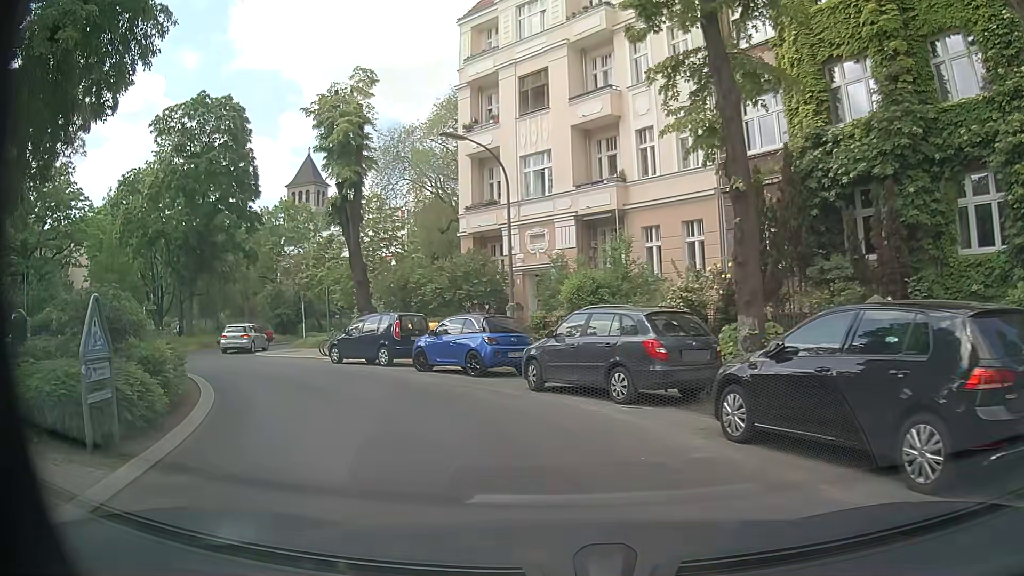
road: residential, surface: asphalt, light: Day
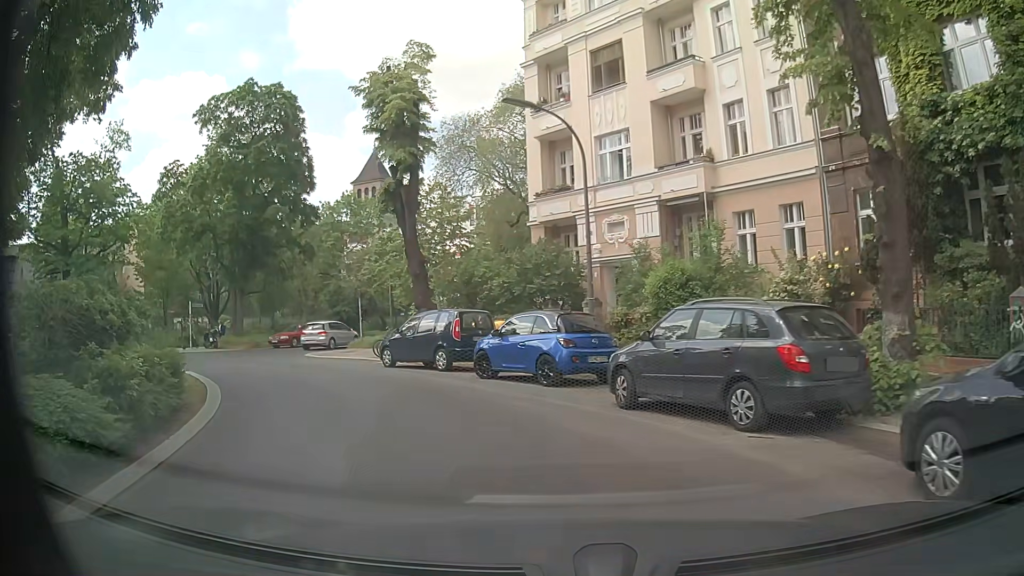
(-0.2, +2.7) m; -8°
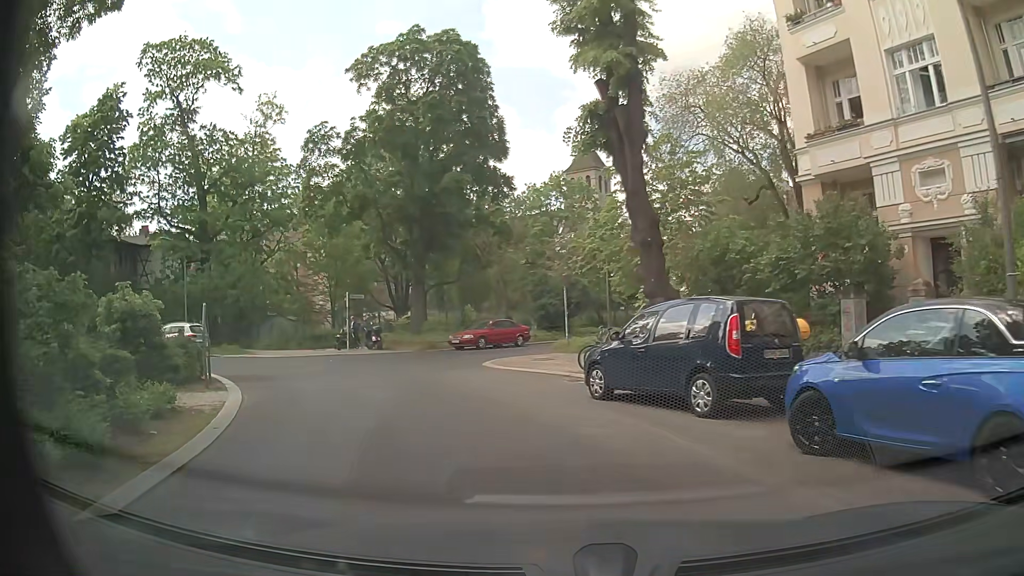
(-1.2, +8.5) m; -18°
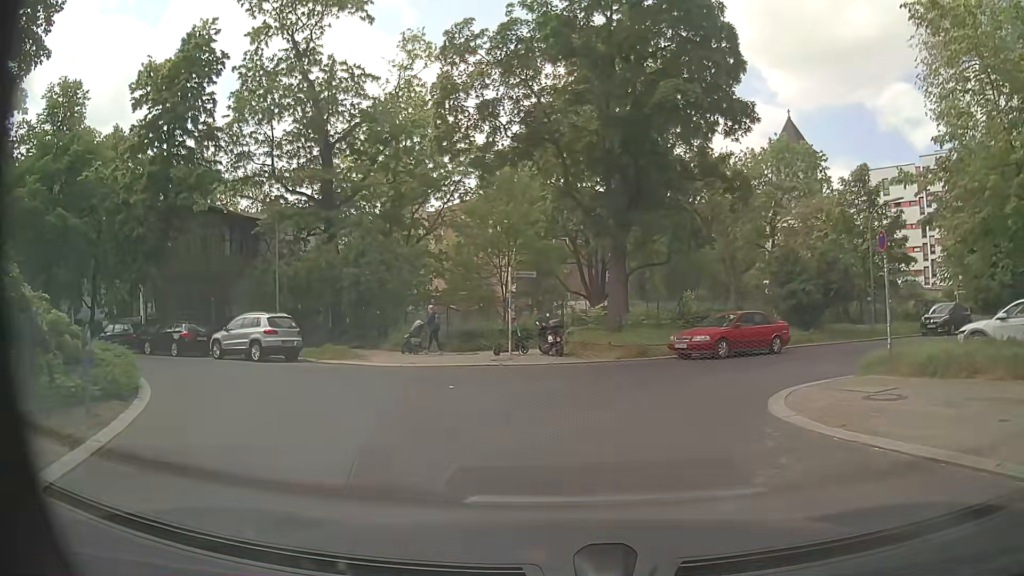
(-1.9, +11.6) m; -15°
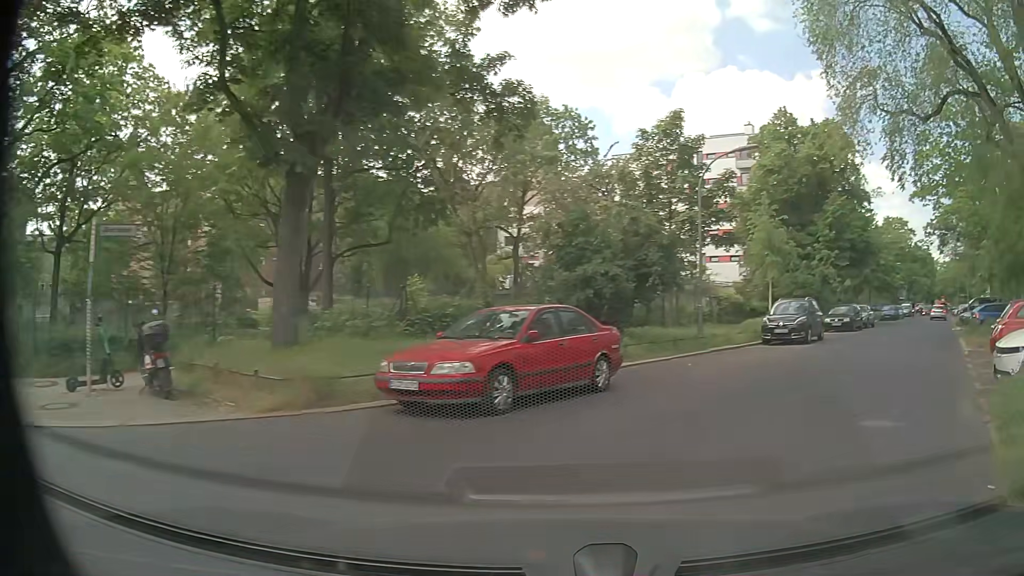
(+0.9, +11.1) m; +21°
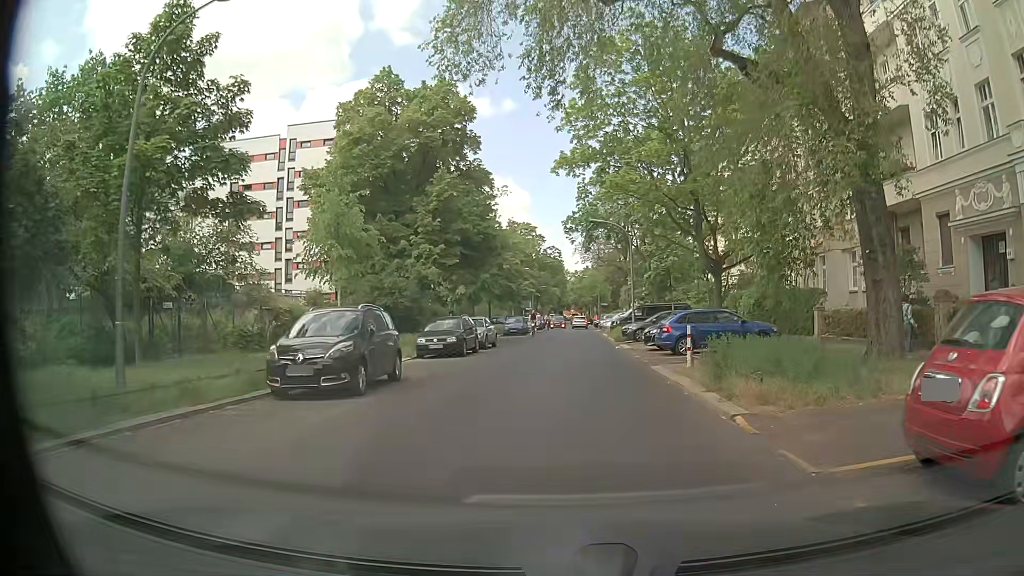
(+4.9, +11.1) m; +32°
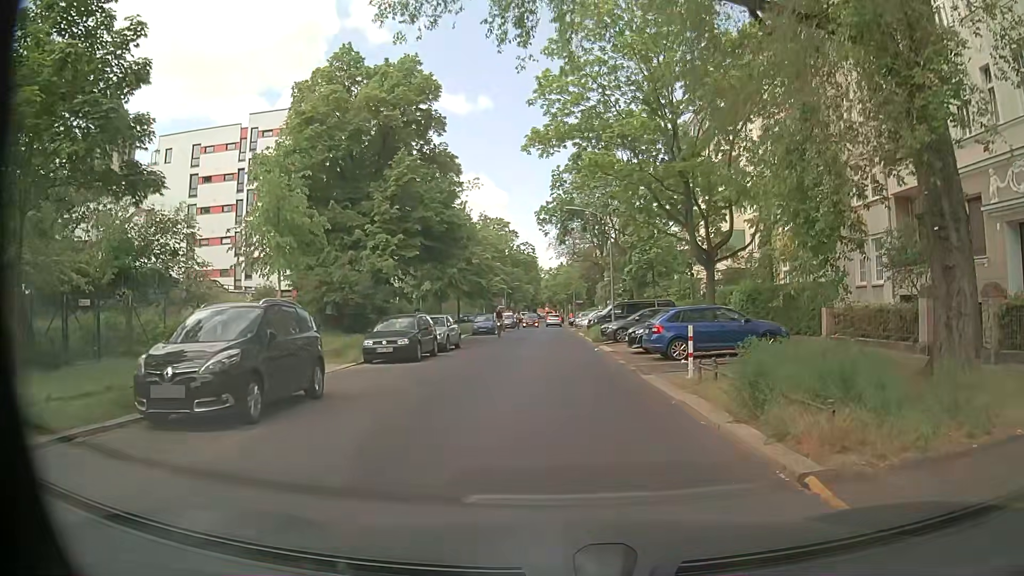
(+0.2, +3.5) m; +4°
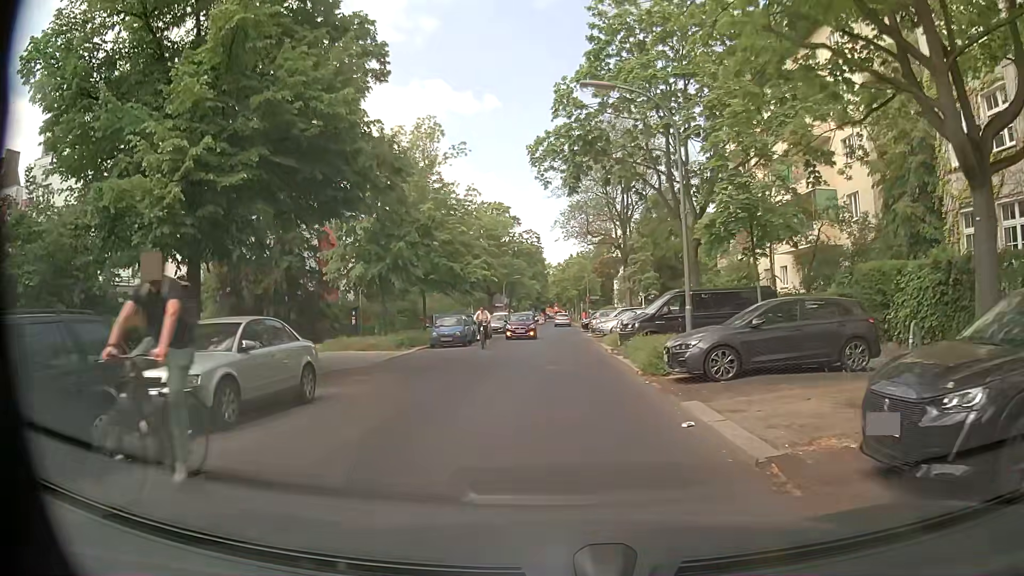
(+0.2, +17.7) m; -1°
(0, +10) (0, +20) (0, +30) (0, +40) (-1, +50) (0, +60) (0, +70) (0, +80) (-1, +90) (0, +100) m
